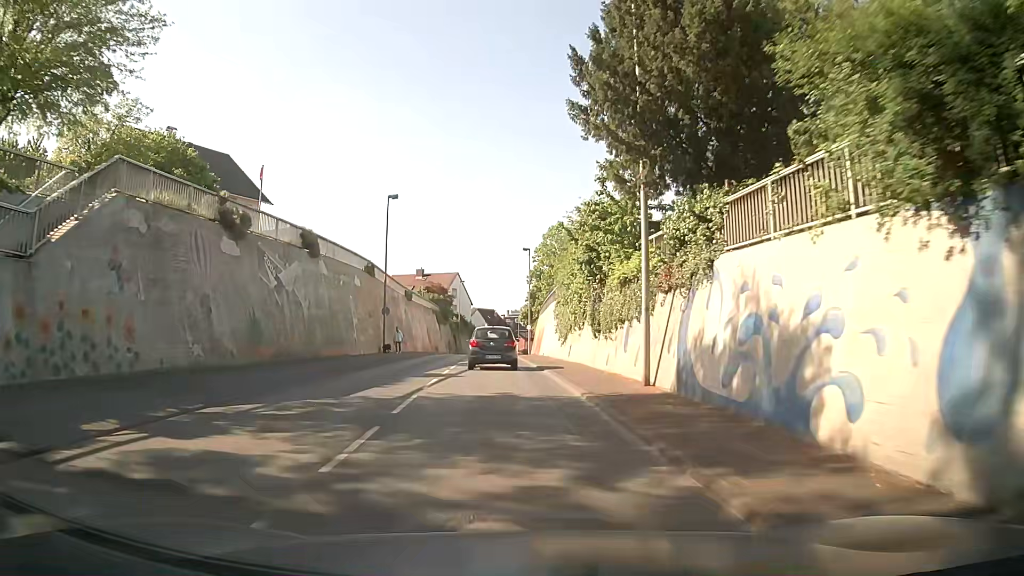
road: secondary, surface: asphalt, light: Day
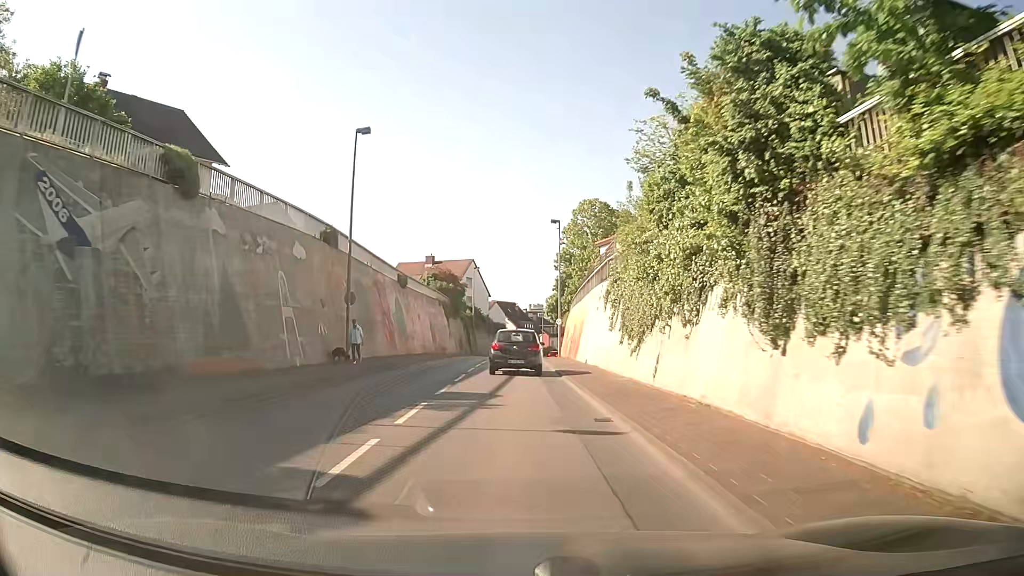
(-0.3, +14.6) m; -2°
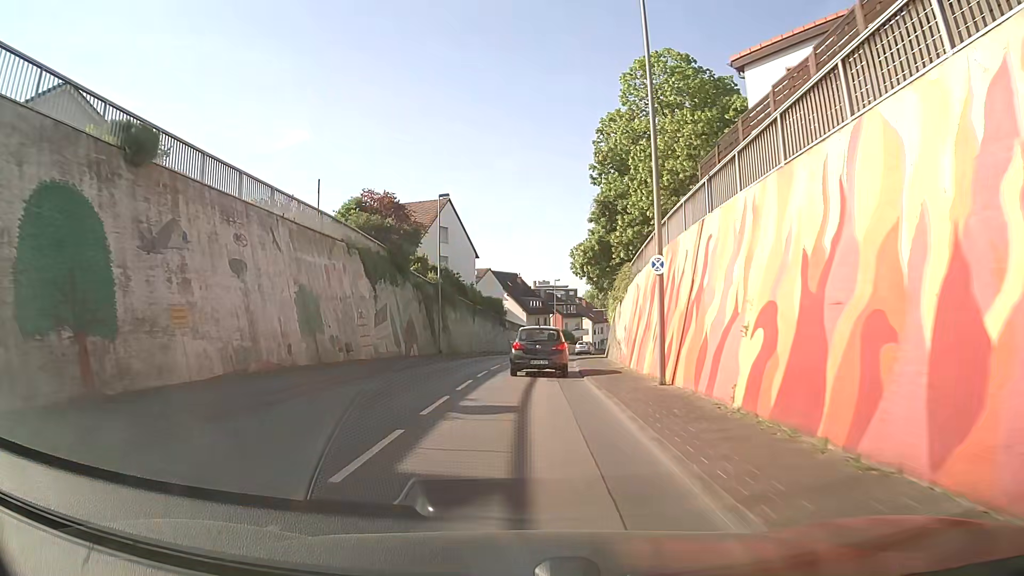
(+0.2, +35.3) m; 0°
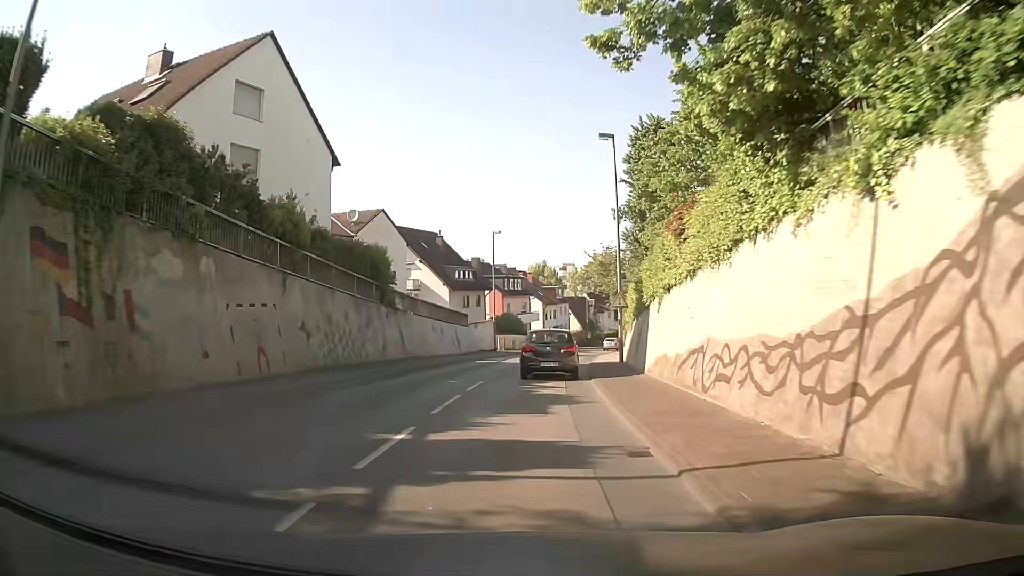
(+1.4, +35.3) m; +4°
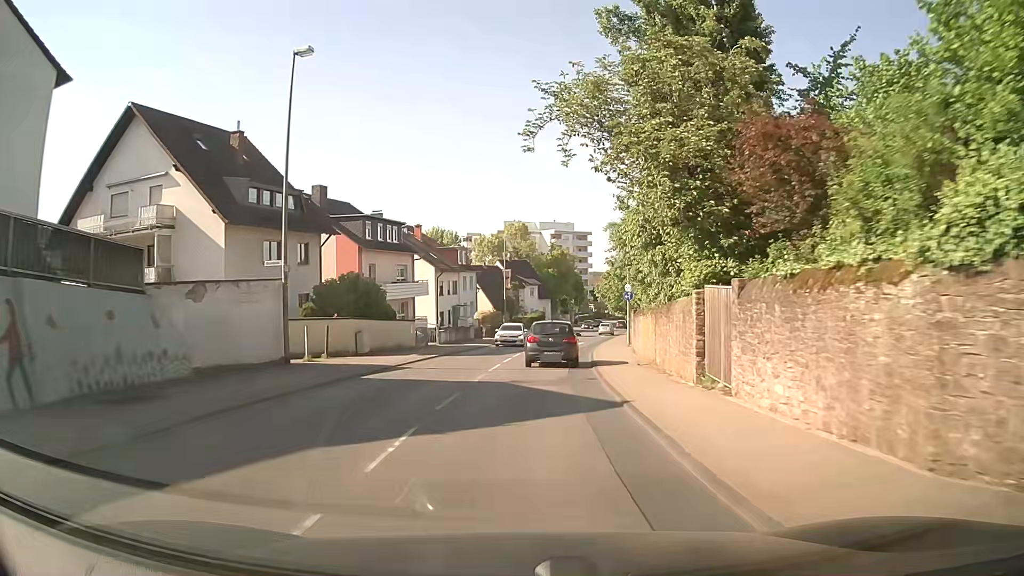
(+3.1, +36.3) m; +10°
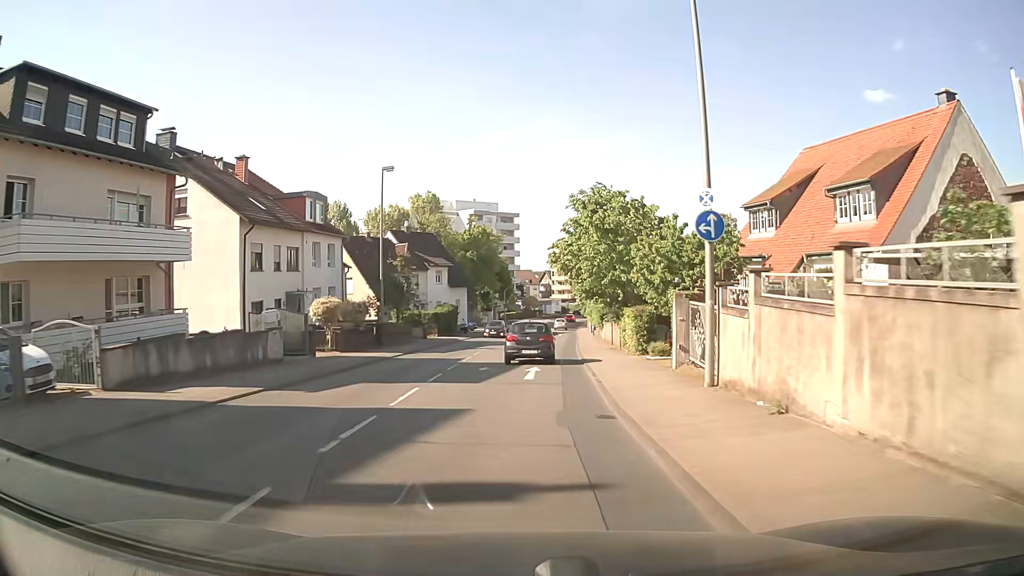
(+1.6, +30.6) m; +6°
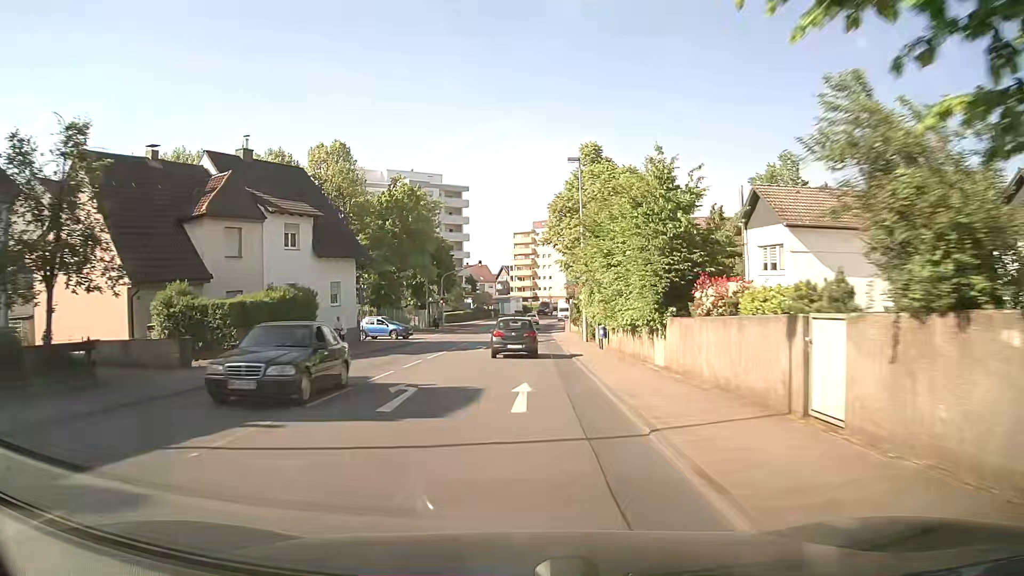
(+1.3, +32.0) m; +4°
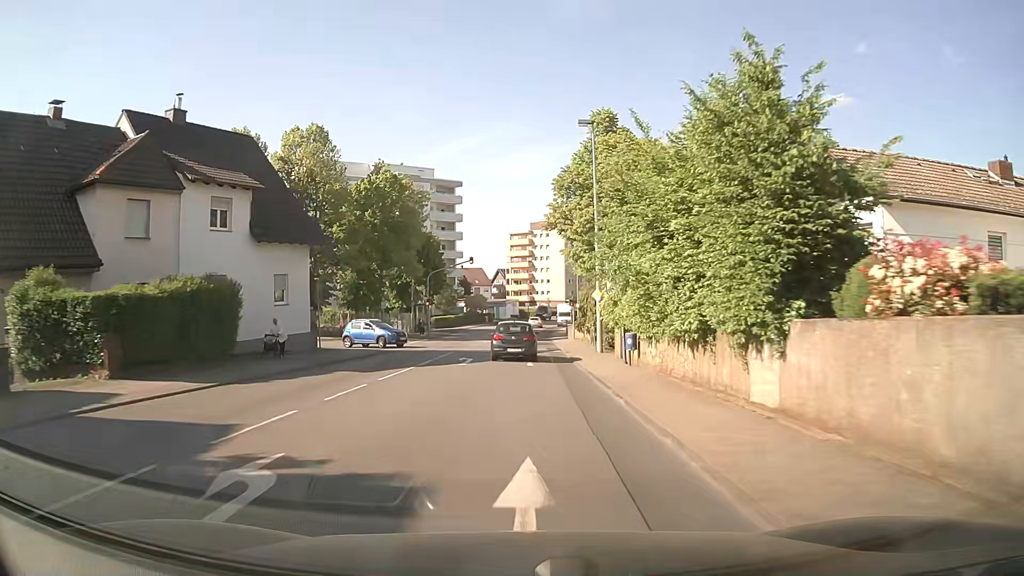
(0.0, +8.0) m; 0°
(0, +10) (0, +20) (+1, +30) (+1, +40) (+1, +50) (+1, +60) (+2, +70) (+2, +80) (+3, +90) (+4, +100) m
